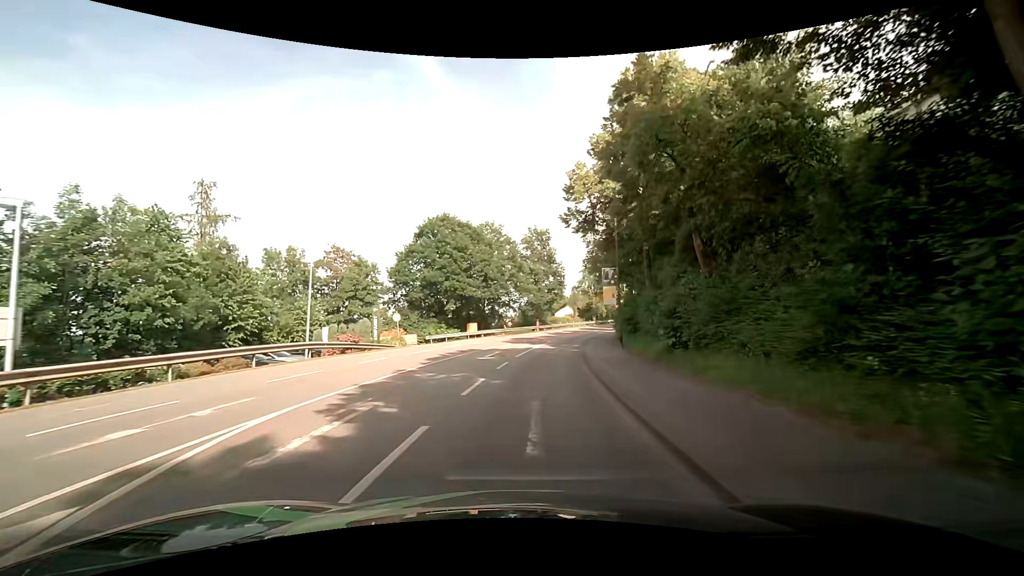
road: tertiary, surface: asphalt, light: Day
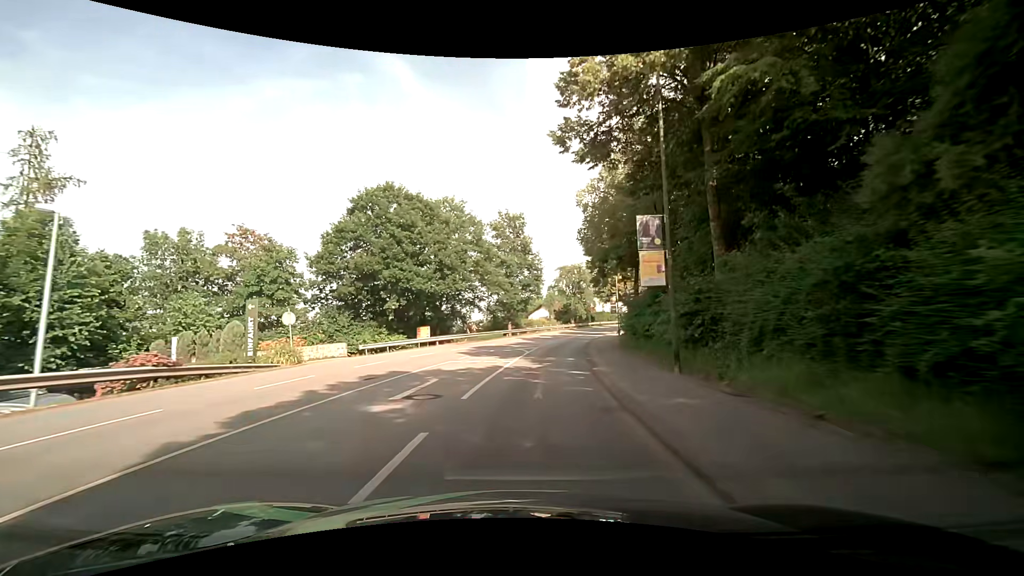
(+0.1, +12.3) m; +2°
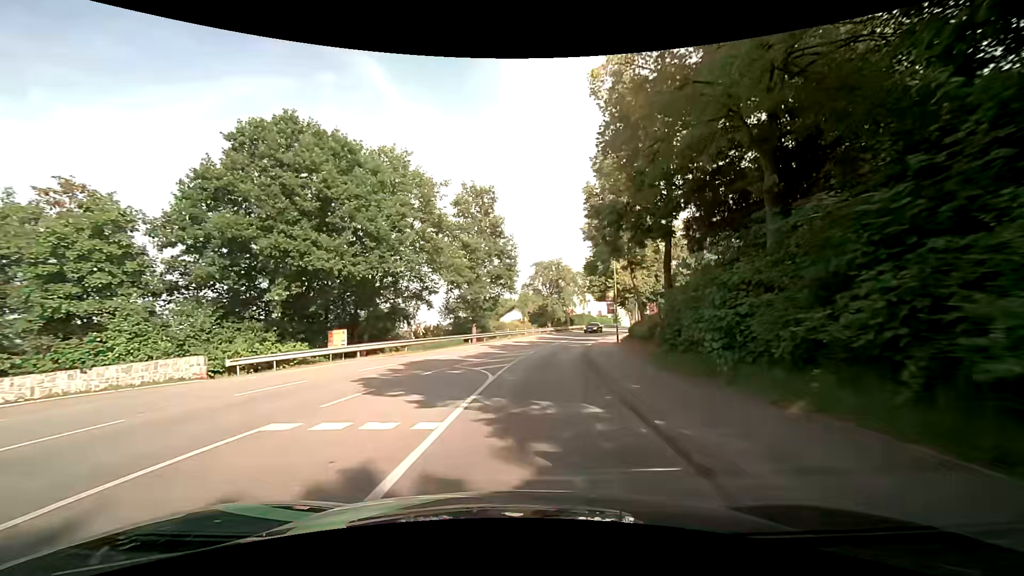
(+0.3, +12.8) m; +4°
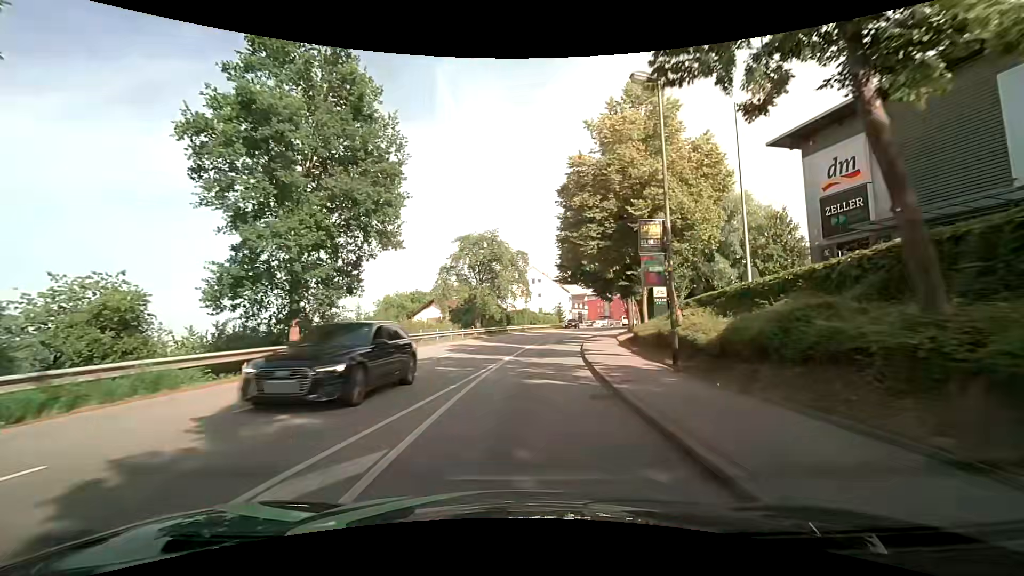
(+1.4, +25.8) m; +8°
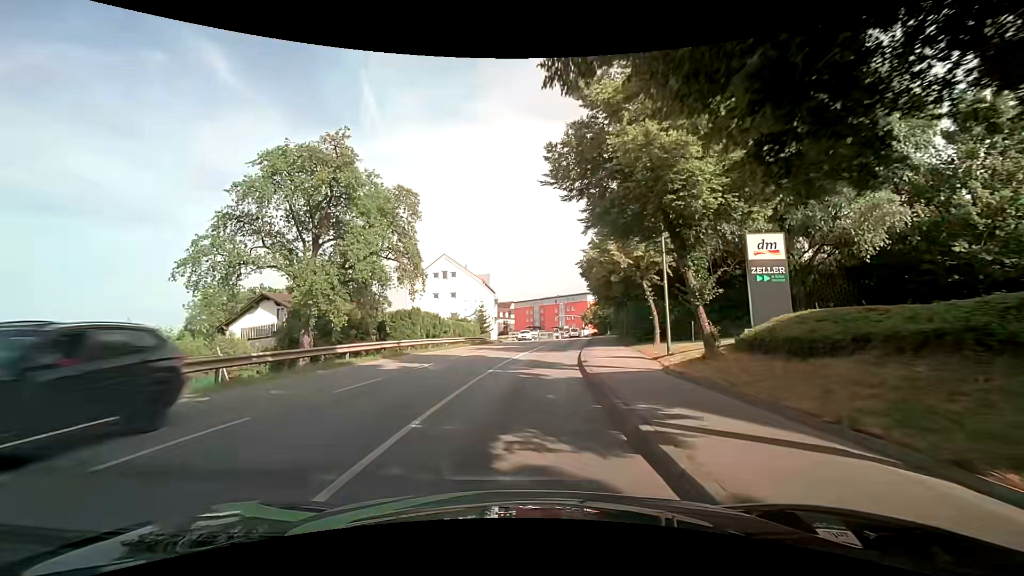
(+2.3, +32.1) m; +8°
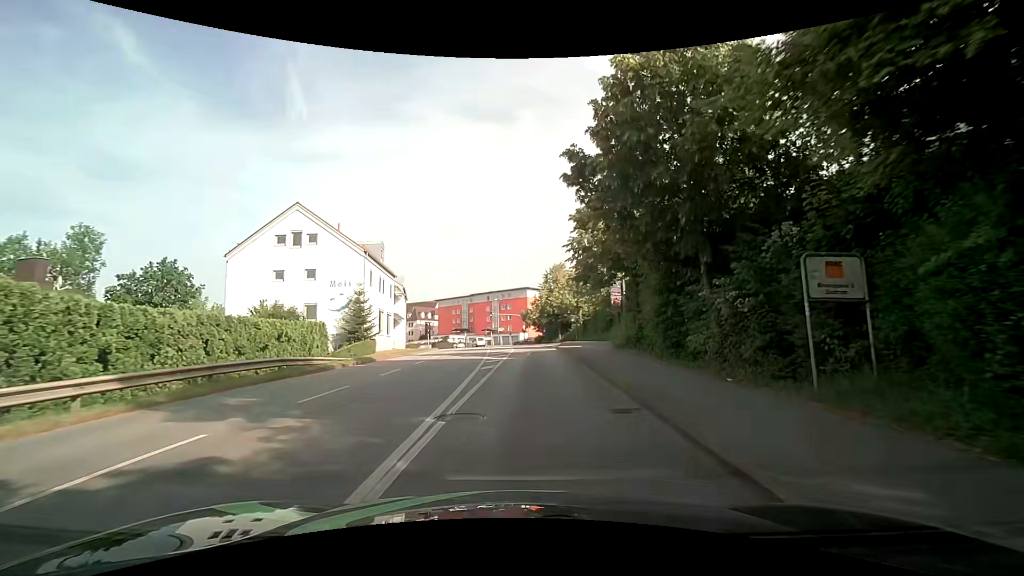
(+2.0, +30.5) m; +8°
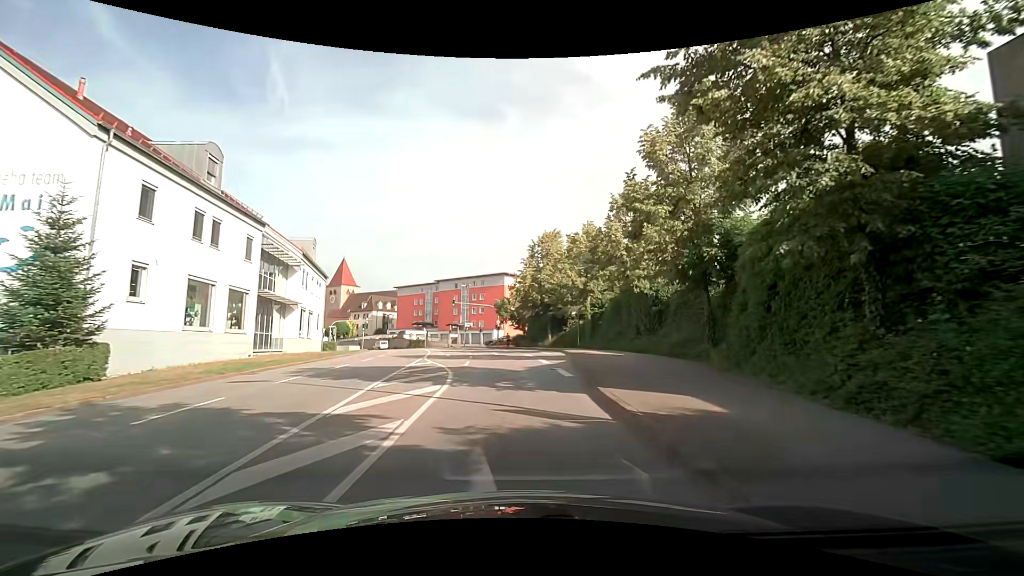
(+0.6, +25.4) m; +2°
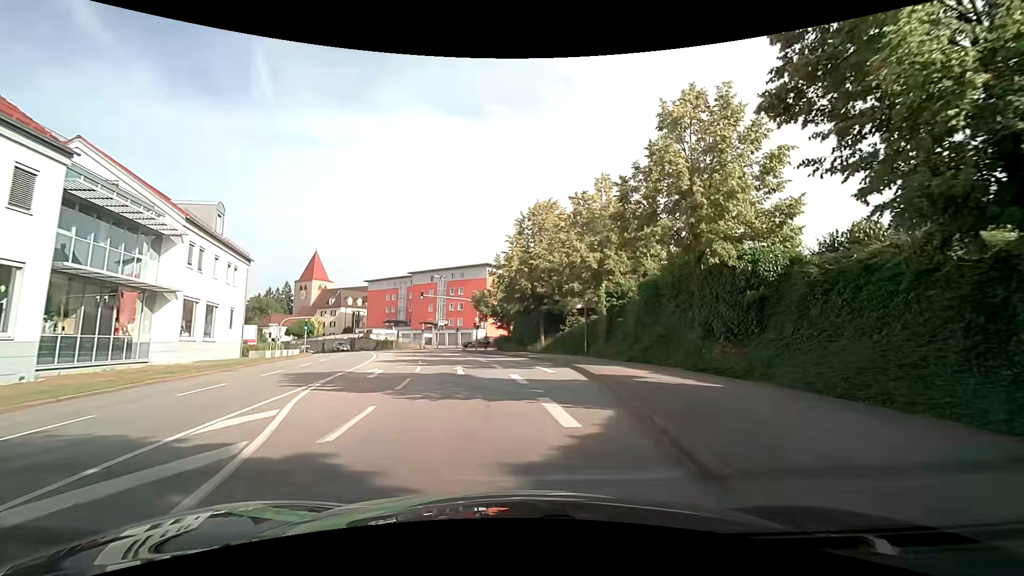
(+0.2, +12.8) m; +2°
(0, +10) (0, +20) (-1, +30) (-3, +40) (-6, +49) (-9, +59) (-5, +68) (+3, +75) (+11, +81) (+19, +86) m
